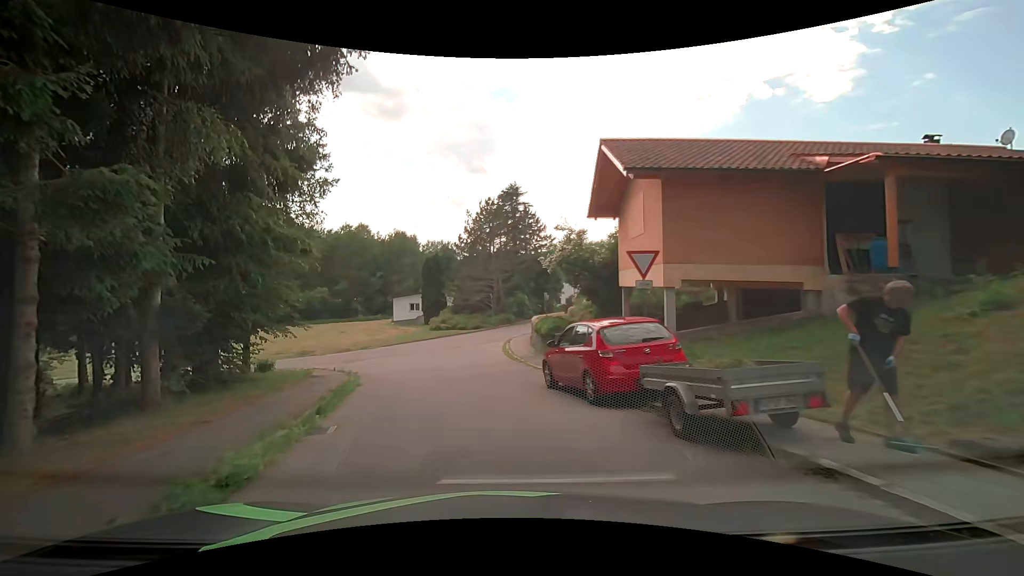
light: Day
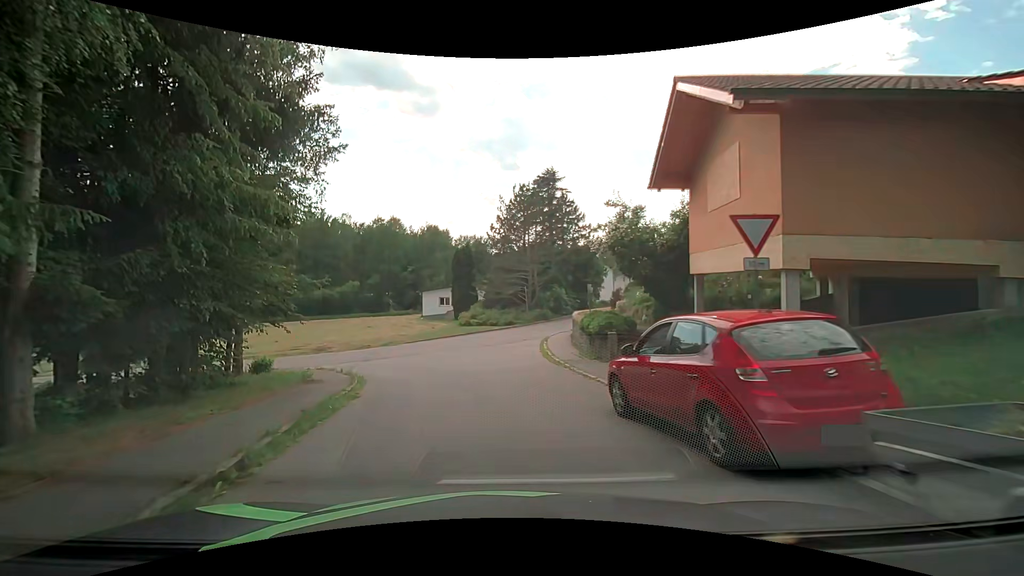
(-0.1, +3.8) m; -4°
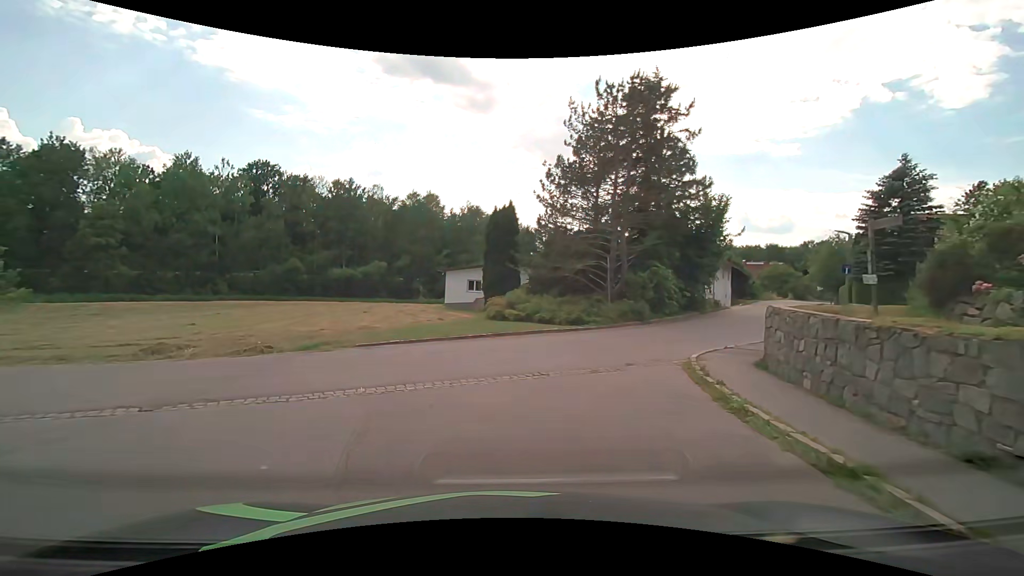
(-1.0, +17.2) m; -4°
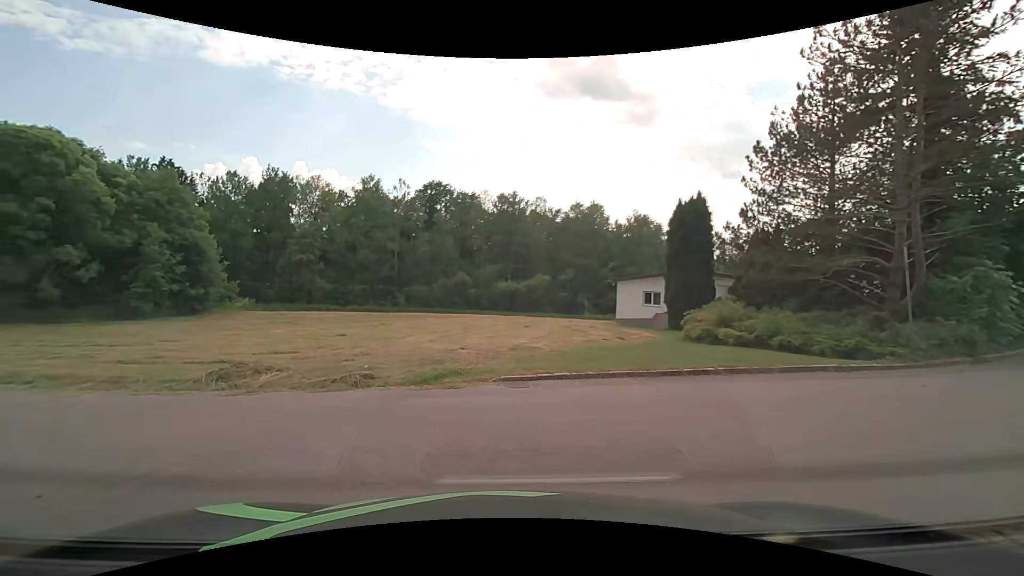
(-0.8, +5.9) m; -20°
